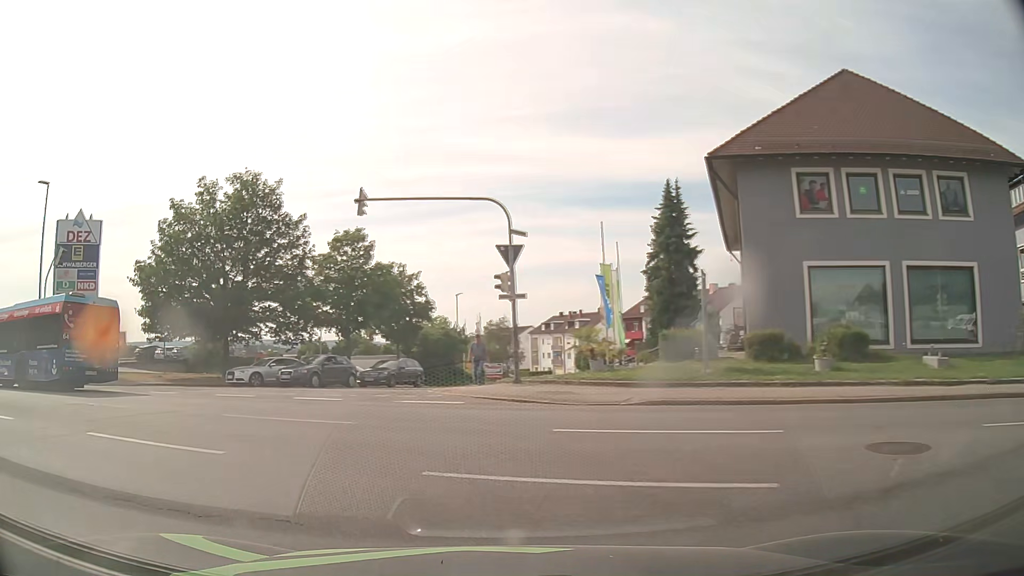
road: residential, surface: asphalt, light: Day
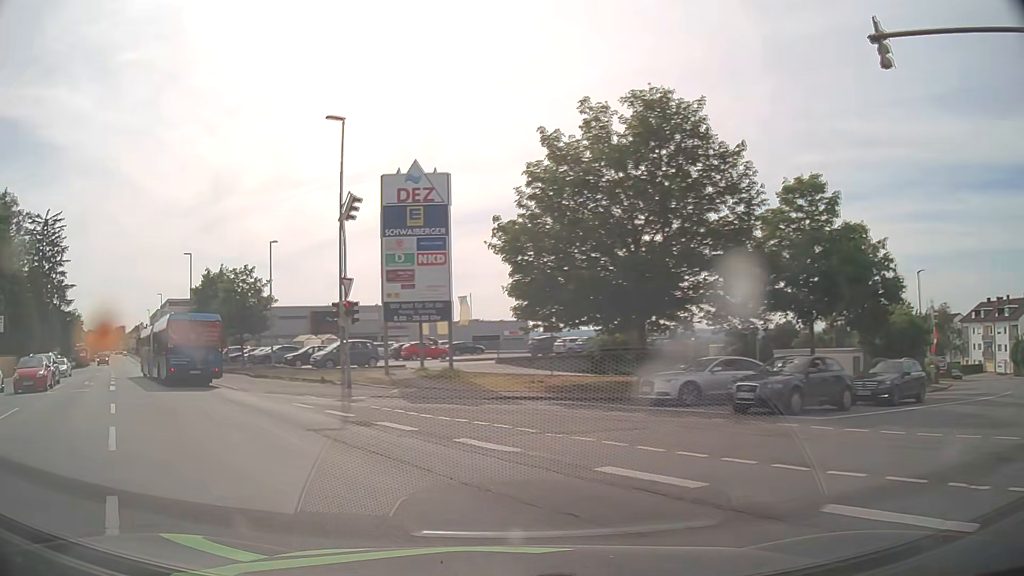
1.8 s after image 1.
(-3.4, +11.4) m; -34°
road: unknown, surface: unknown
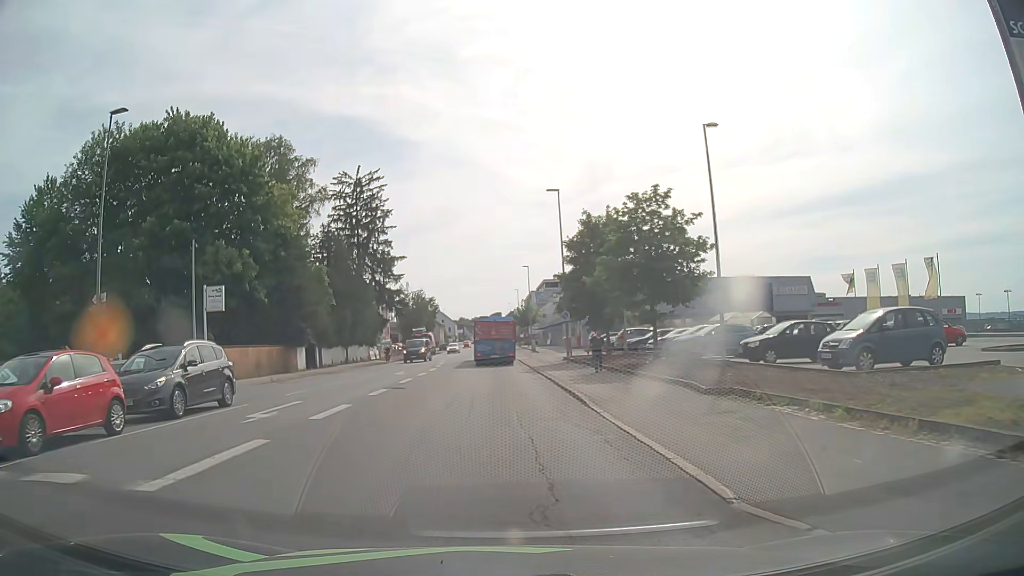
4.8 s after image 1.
(-8.3, +19.5) m; -33°
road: tertiary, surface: asphalt
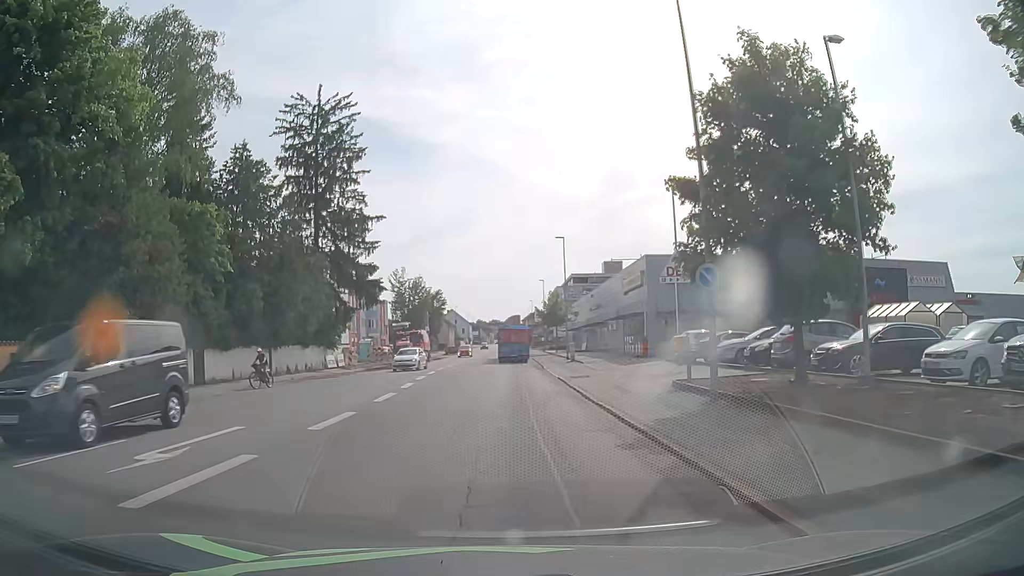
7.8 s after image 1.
(-0.5, +25.4) m; -2°
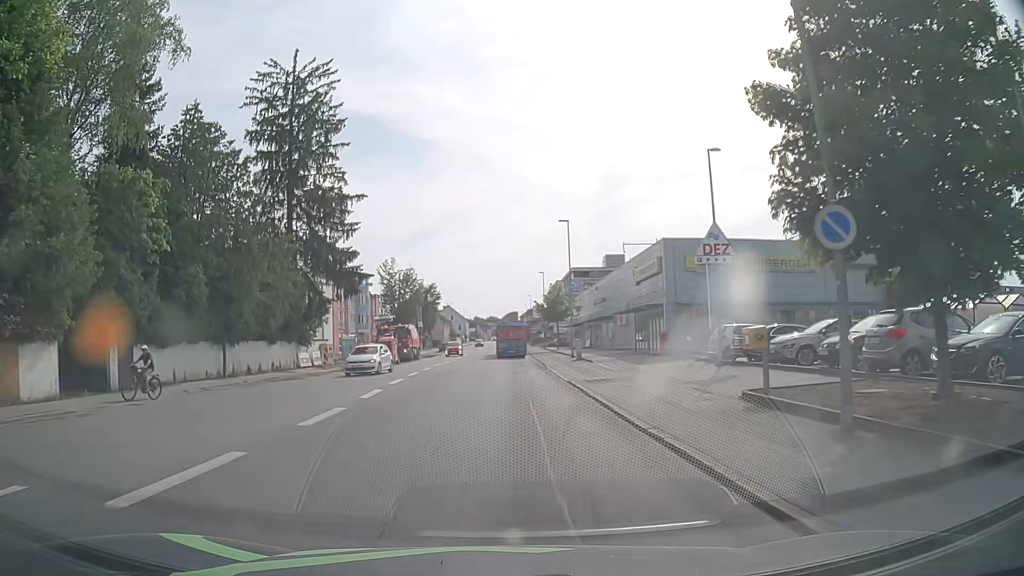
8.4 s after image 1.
(0.0, +6.3) m; 0°
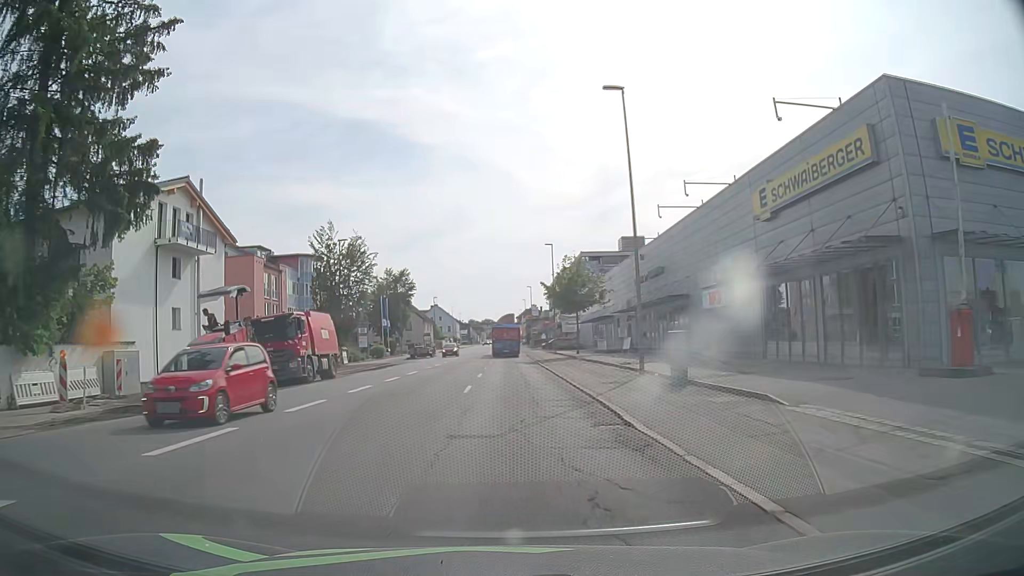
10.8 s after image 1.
(+0.2, +27.6) m; 0°
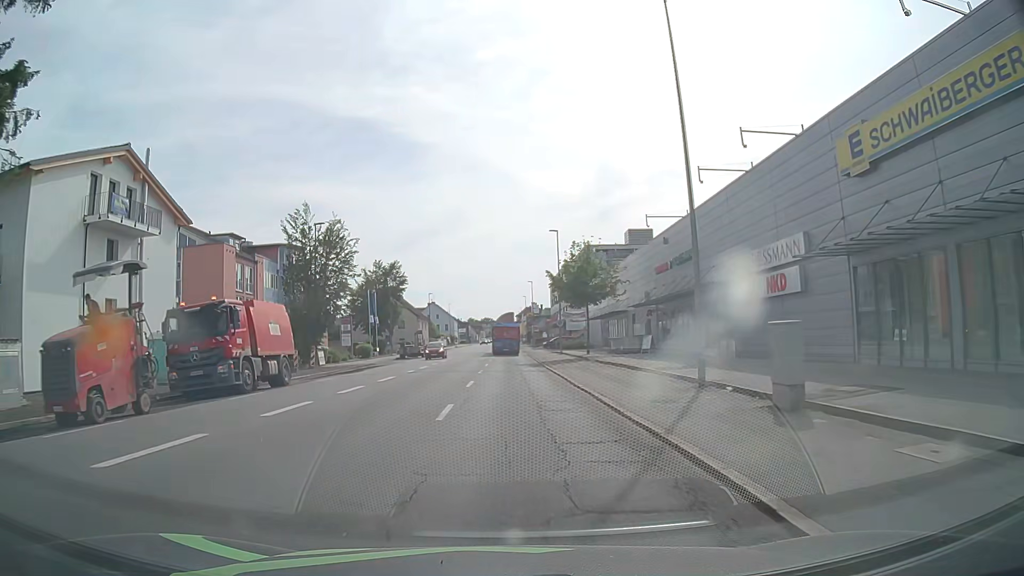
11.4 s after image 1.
(0.0, +7.2) m; 0°
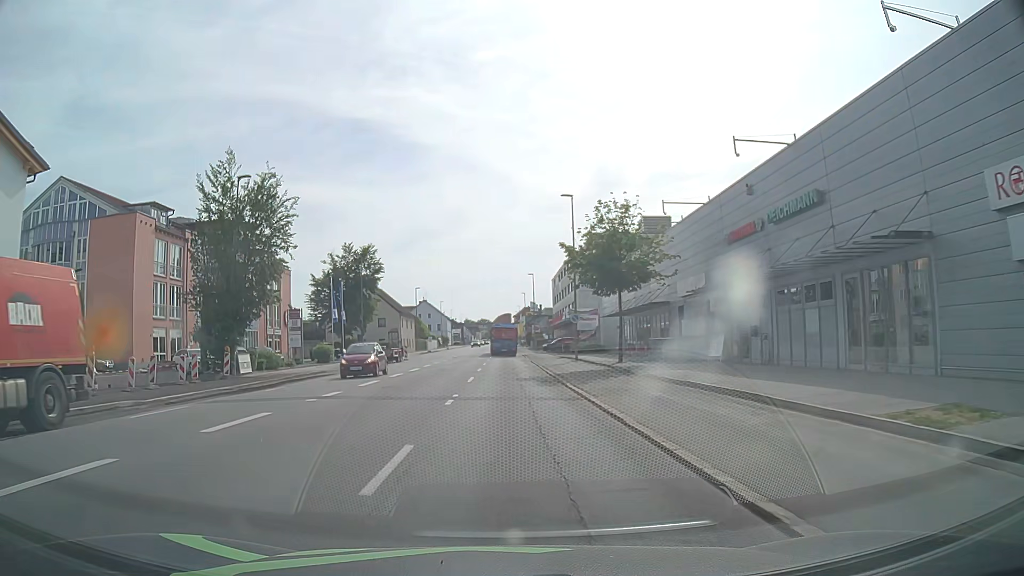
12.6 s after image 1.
(0.0, +14.6) m; 0°
(0, +10) (0, +20) (0, +30) (0, +40) (0, +50) (0, +60) (0, +70) (0, +80) (0, +90) (0, +100) m
